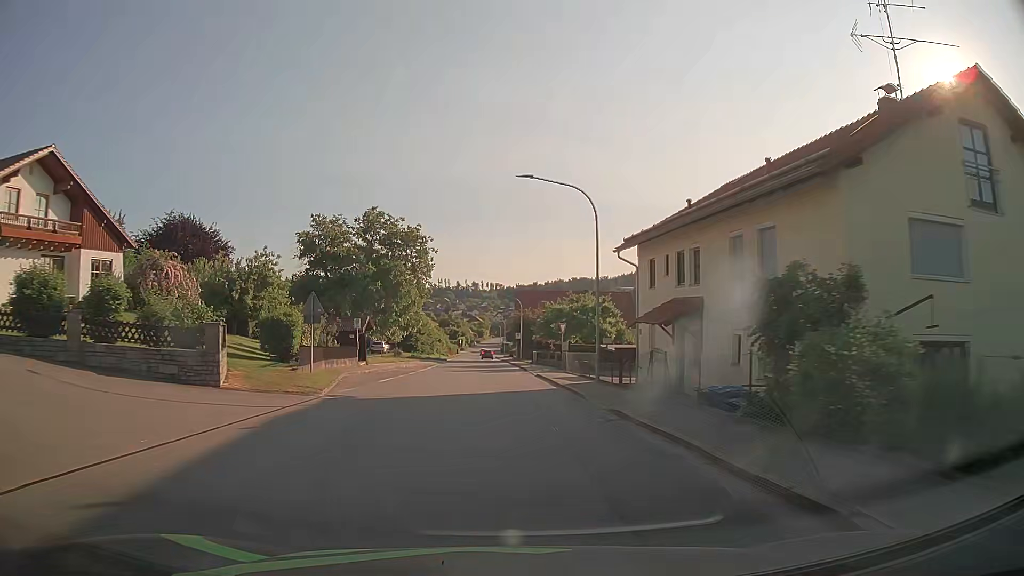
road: tertiary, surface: asphalt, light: Day
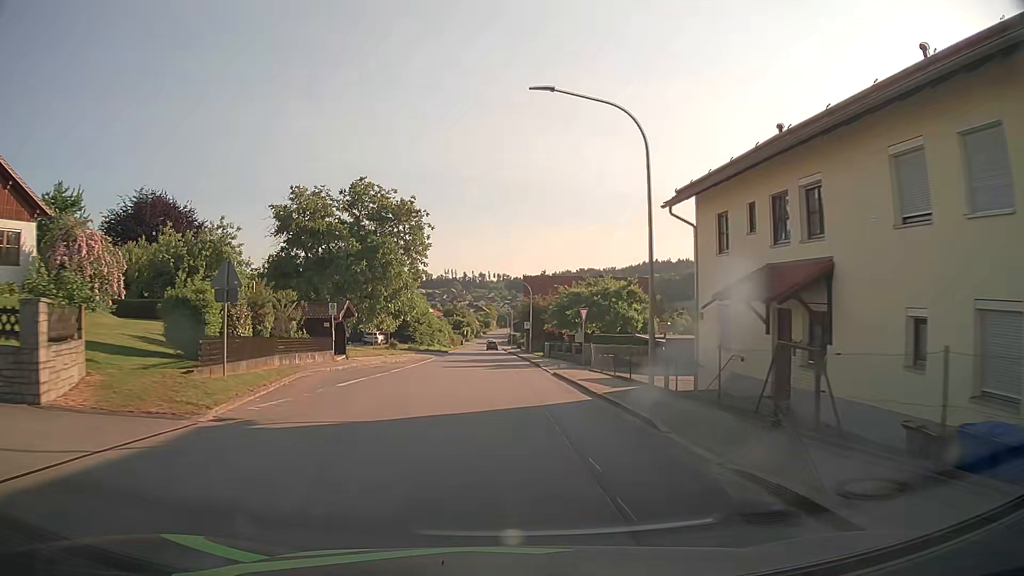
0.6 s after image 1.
(-0.1, +8.0) m; -1°
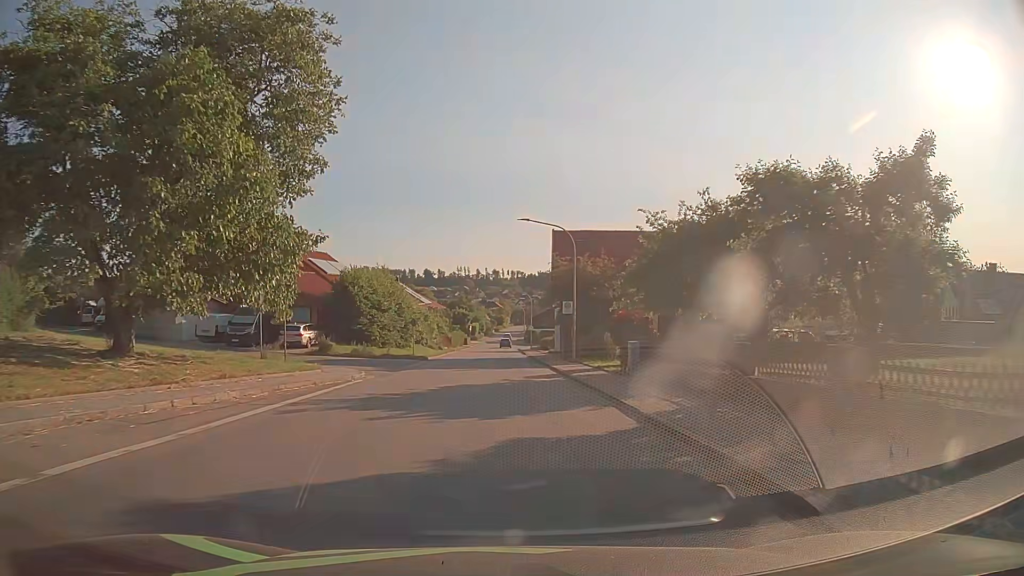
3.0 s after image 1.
(-0.4, +31.4) m; -1°
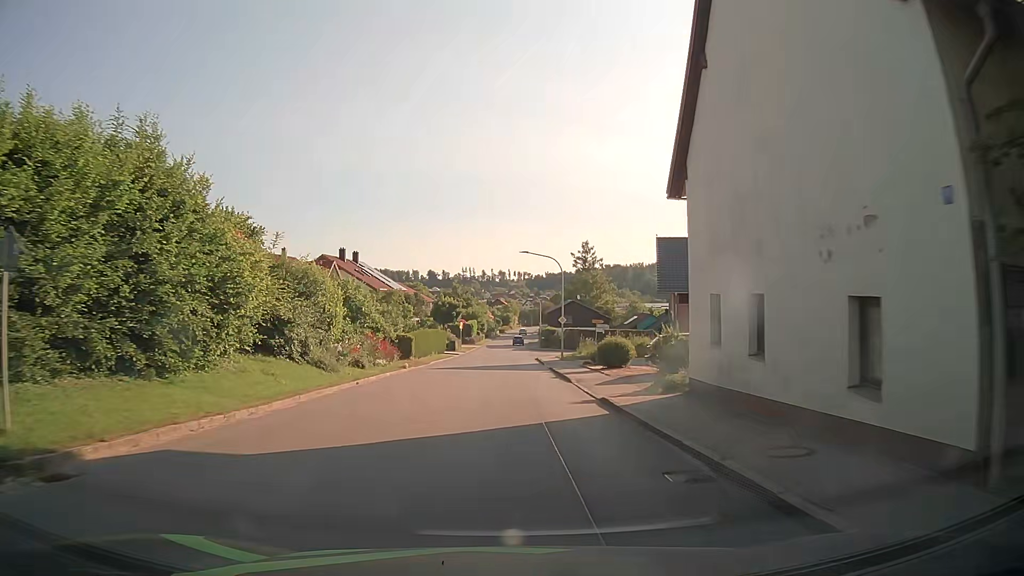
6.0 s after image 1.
(-0.2, +38.2) m; -1°
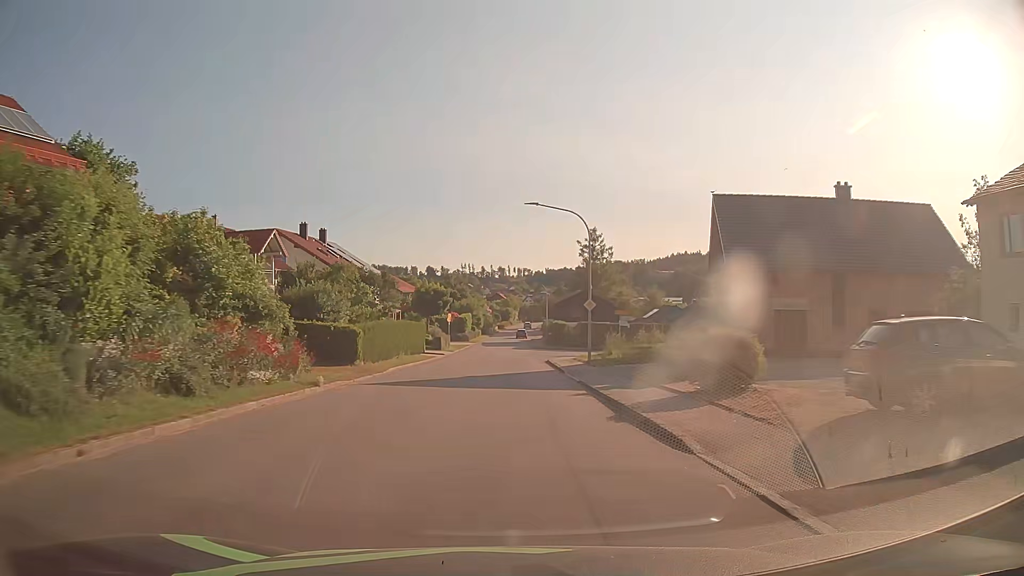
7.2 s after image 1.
(0.0, +15.2) m; +1°
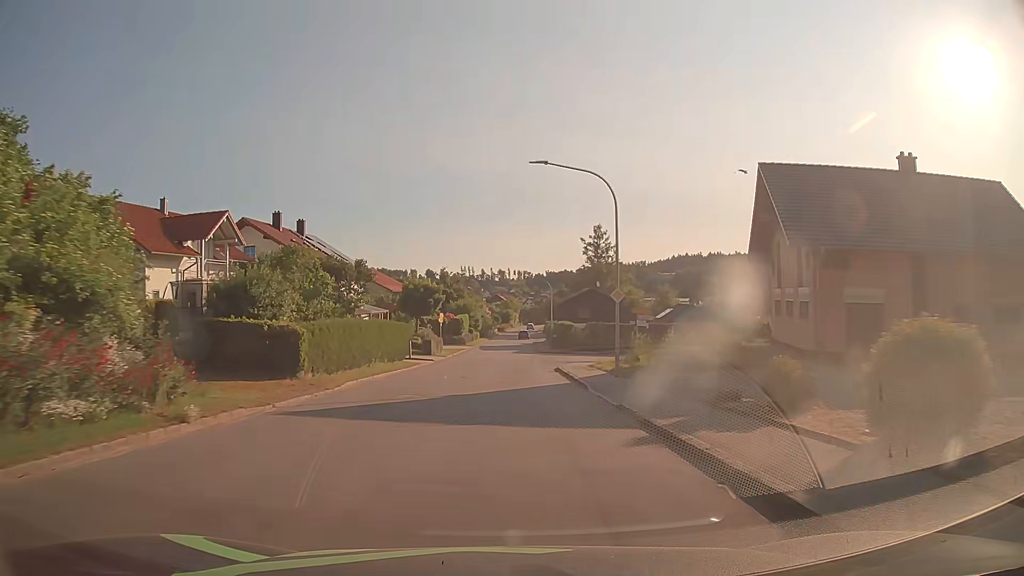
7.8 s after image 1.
(-0.1, +7.6) m; -1°
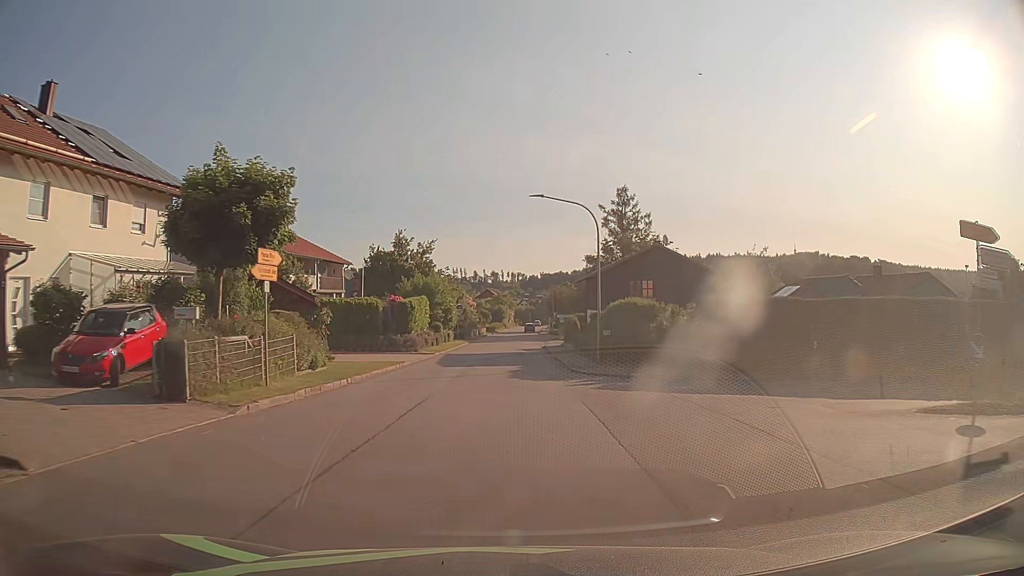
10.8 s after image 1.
(+0.1, +38.1) m; 0°
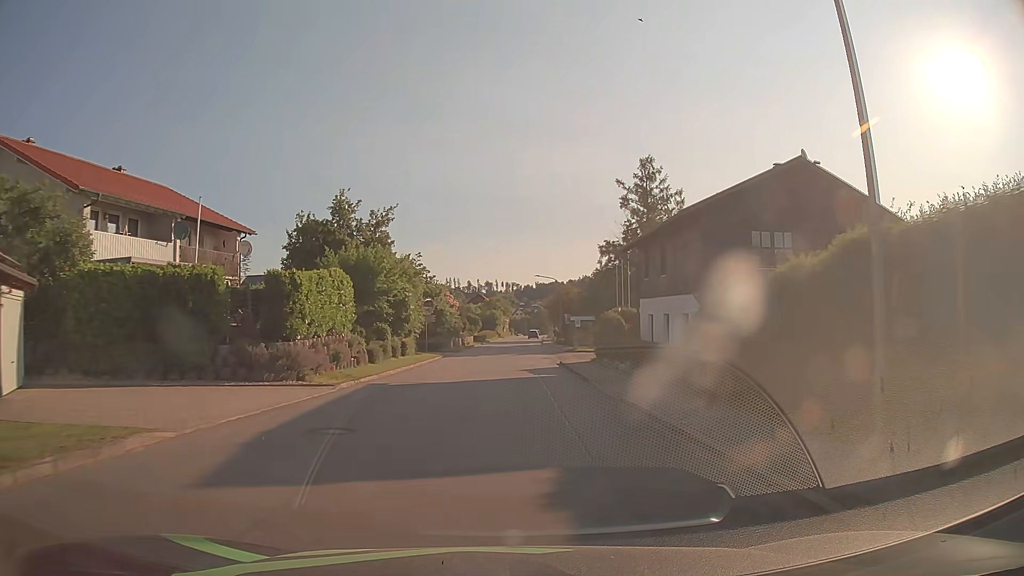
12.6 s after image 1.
(+0.1, +22.8) m; +1°
(0, +10) (0, +20) (0, +30) (0, +40) (0, +50) (0, +60) (+1, +70) (+1, +80) (+2, +90) (+2, +100) m
